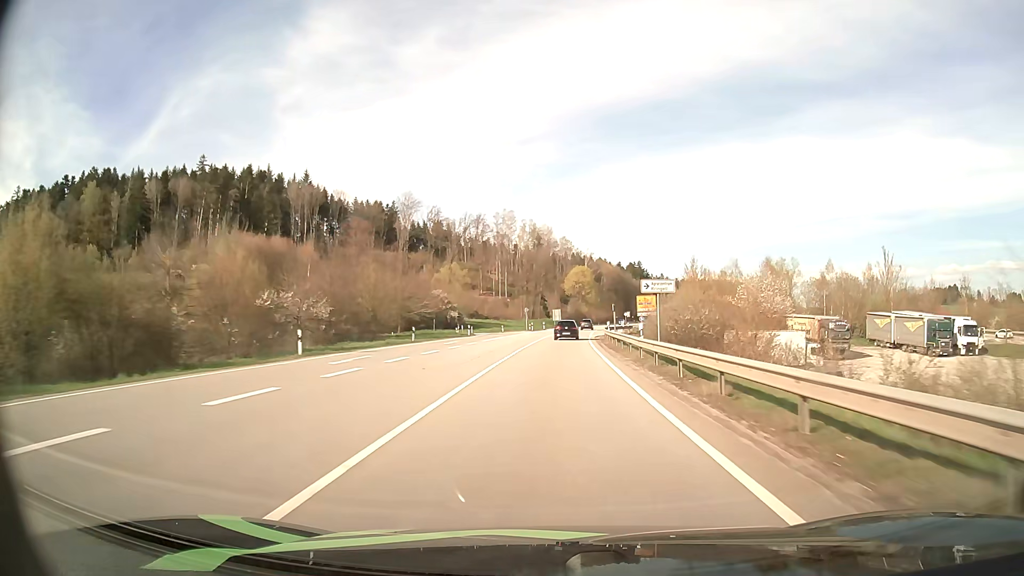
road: primary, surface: asphalt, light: Day
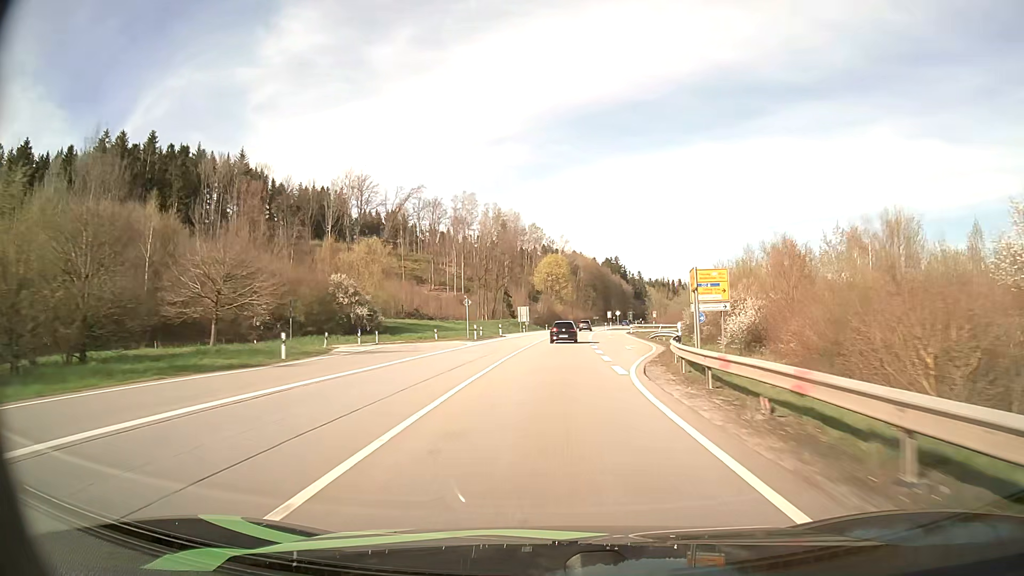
(+0.9, +43.0) m; +3°
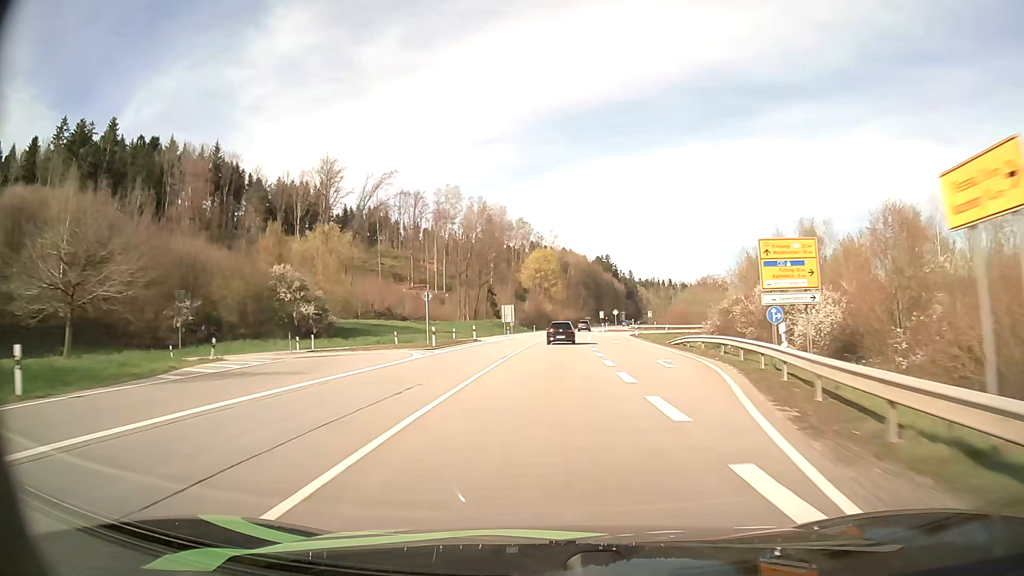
(+0.1, +14.4) m; +1°
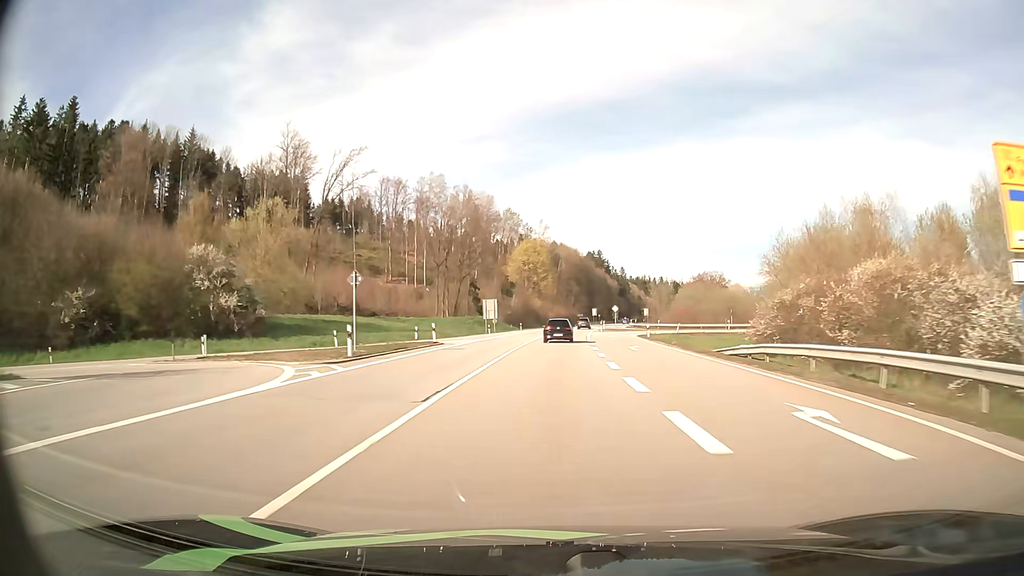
(+0.1, +14.4) m; +1°
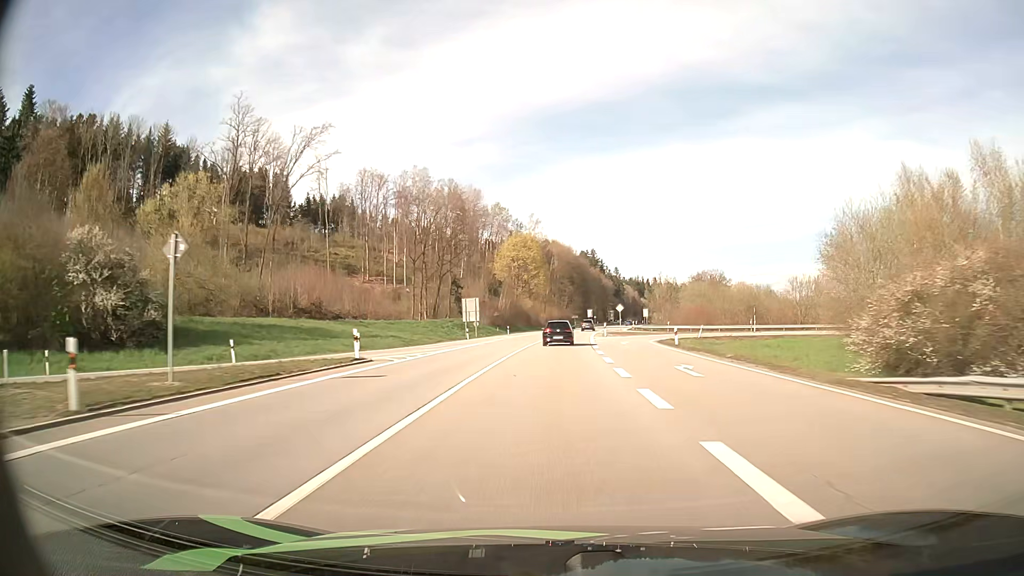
(+0.1, +14.4) m; +1°
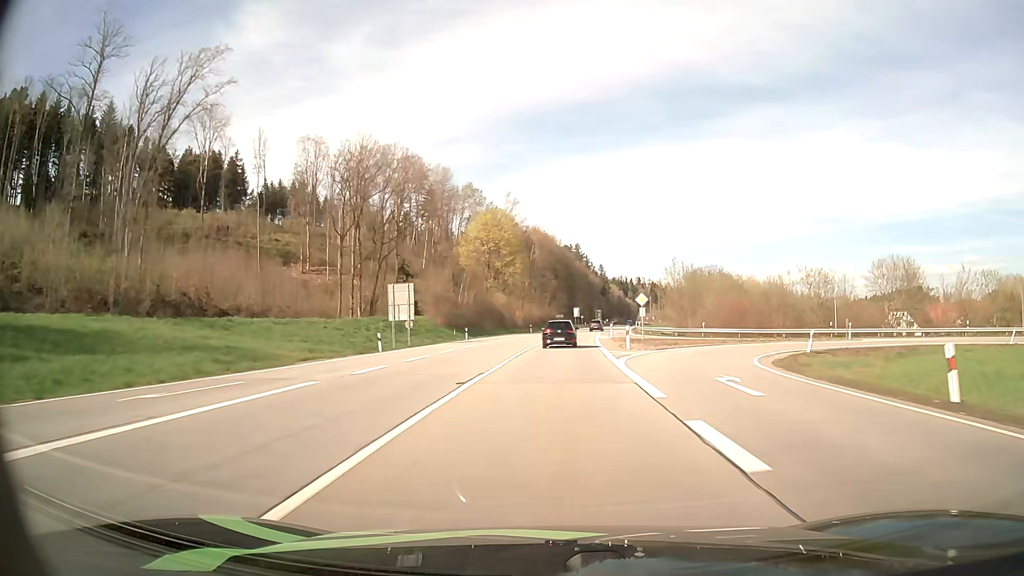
(+0.4, +28.8) m; +2°
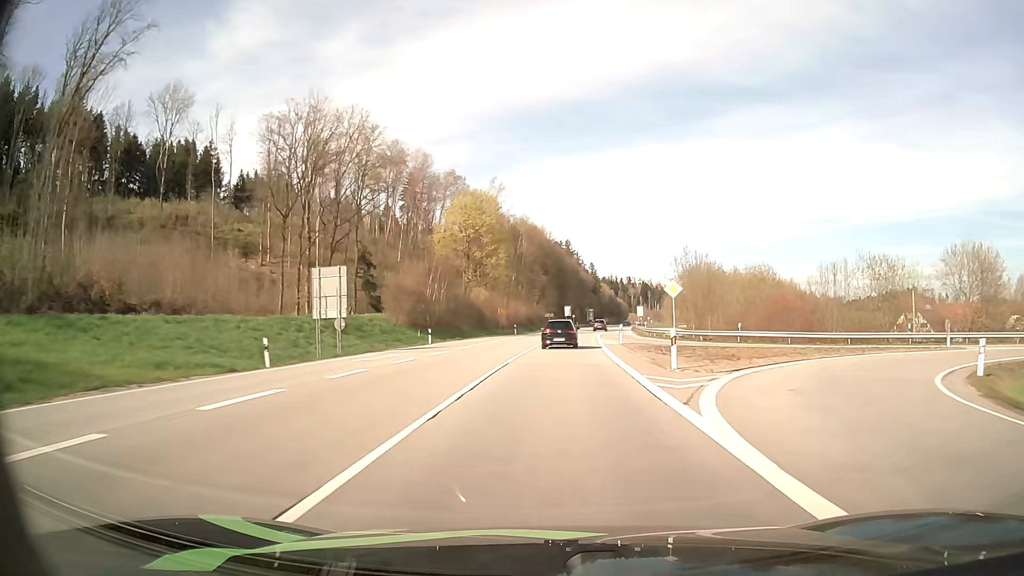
(+0.1, +14.3) m; +1°
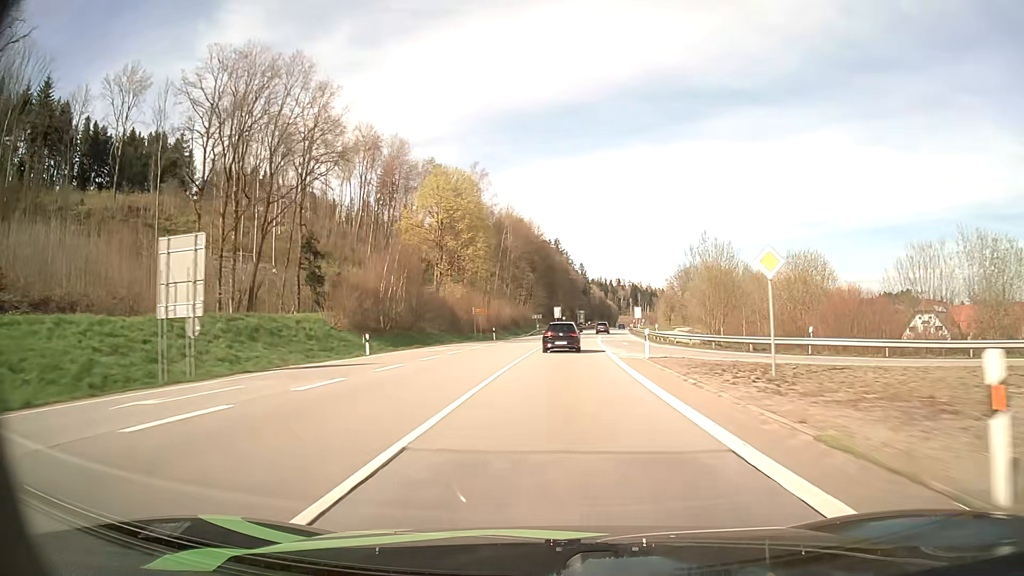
(+0.1, +14.4) m; +1°
(0, +10) (0, +20) (+1, +30) (+1, +40) (+2, +50) (+2, +60) (+3, +70) (+4, +80) (+5, +90) (+6, +100) m
